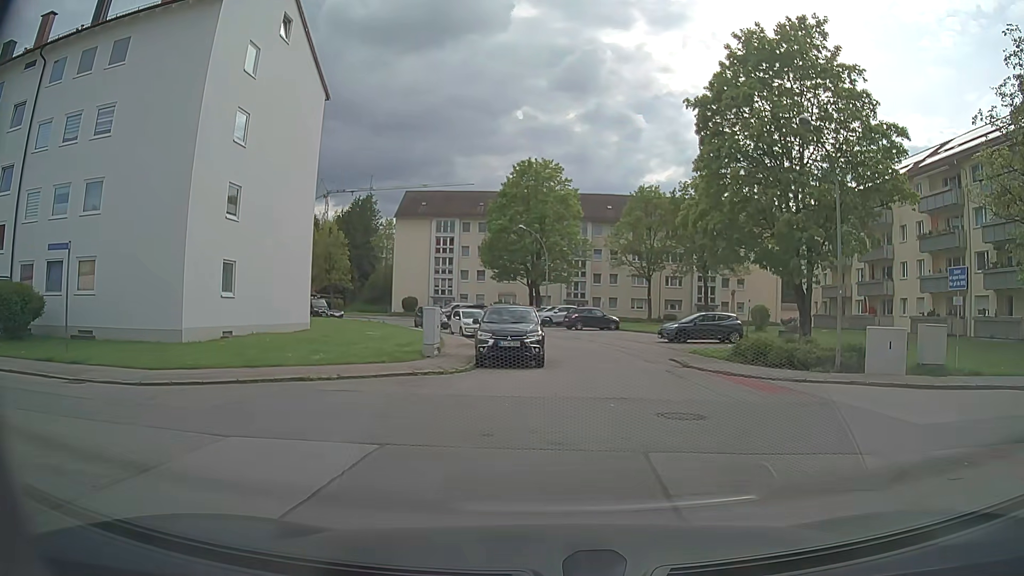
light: Day
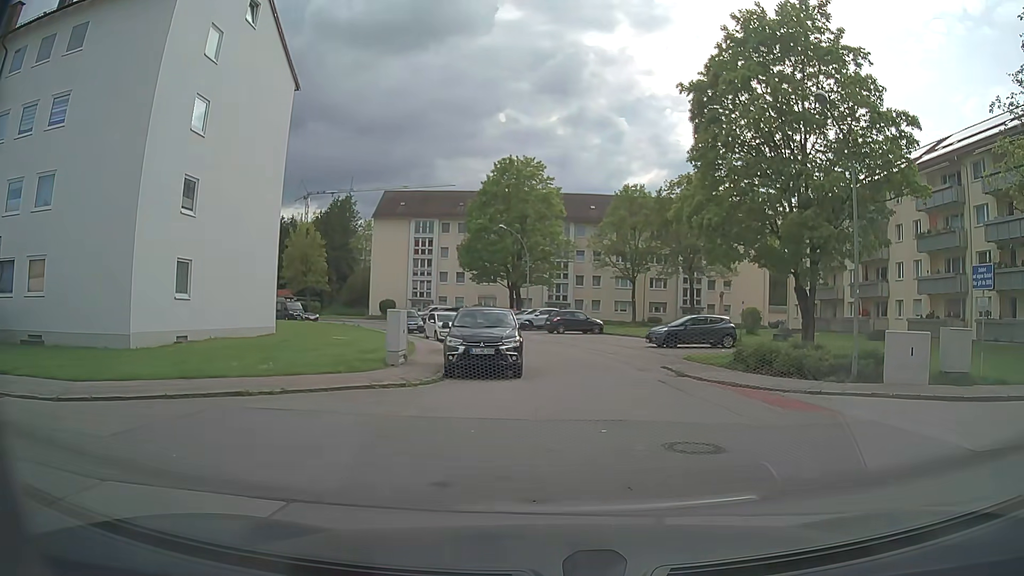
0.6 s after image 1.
(0.0, +2.1) m; +2°
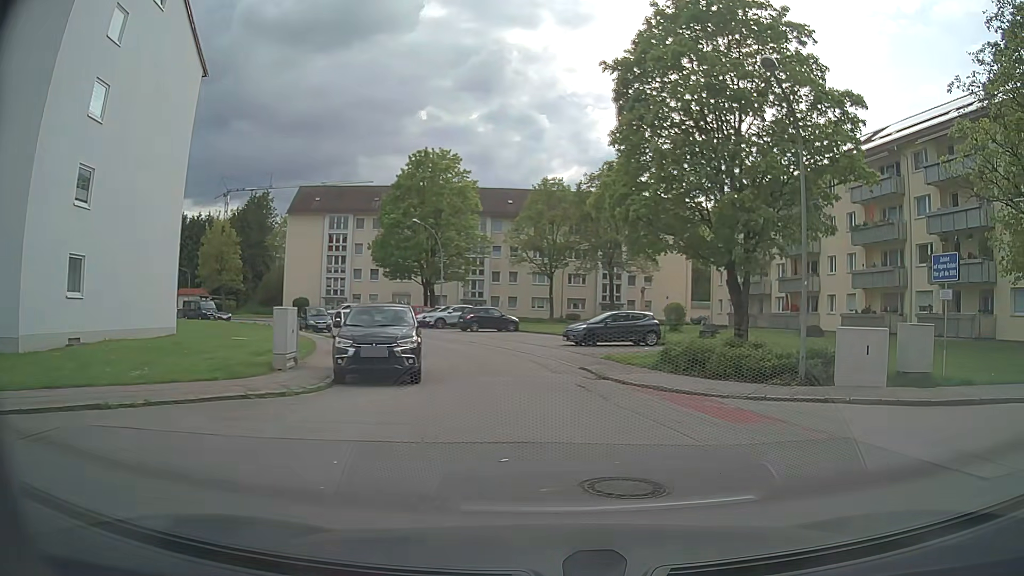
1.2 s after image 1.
(+0.1, +1.9) m; +5°
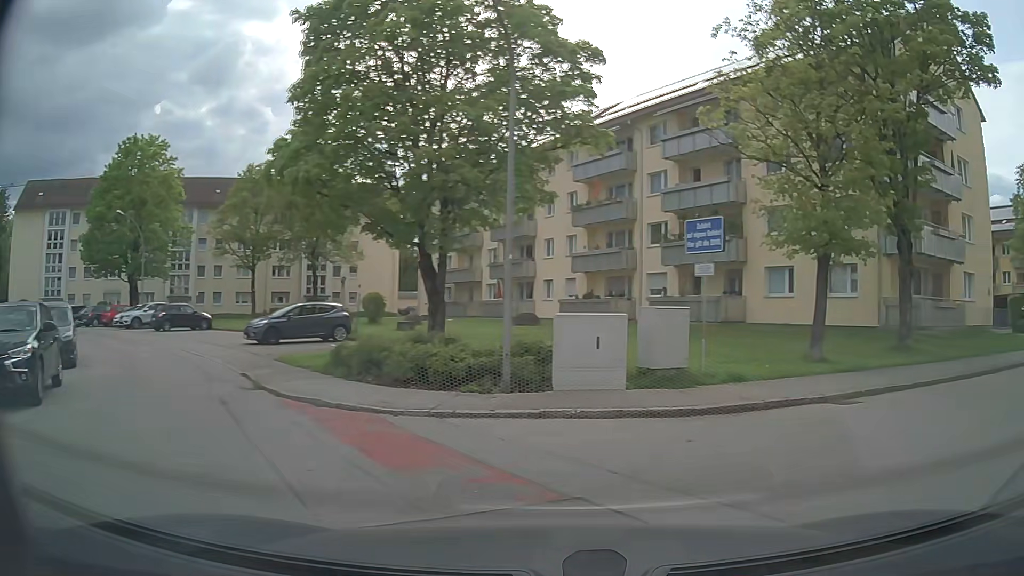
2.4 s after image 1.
(+0.7, +3.4) m; +24°
